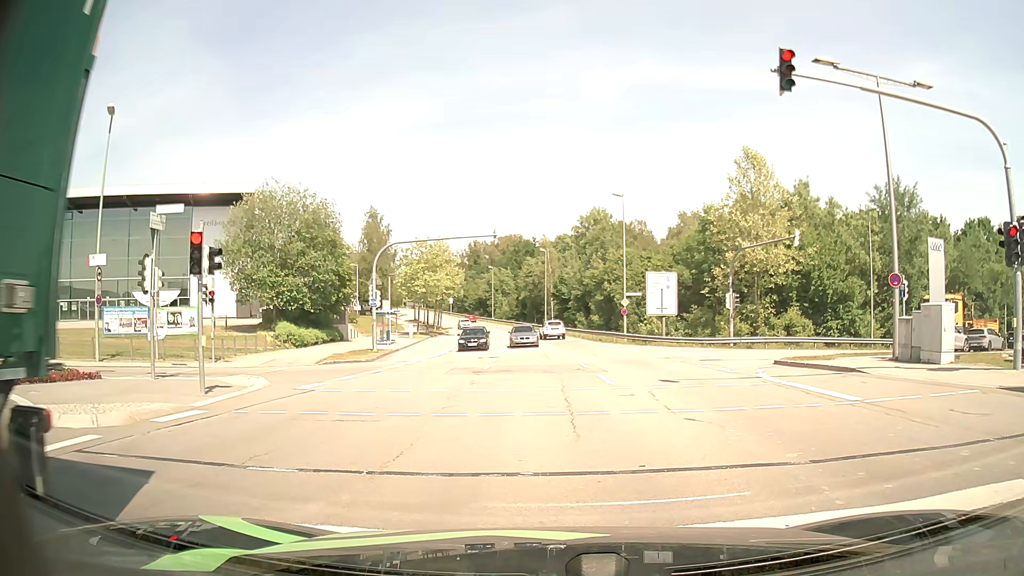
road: secondary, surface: asphalt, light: Day
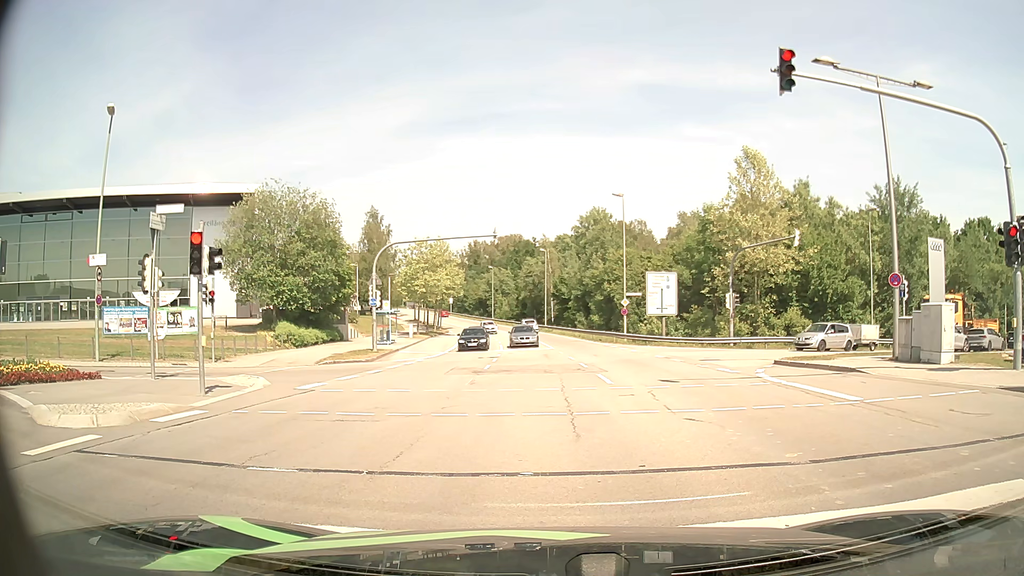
(0.0, 0.0) m; 0°
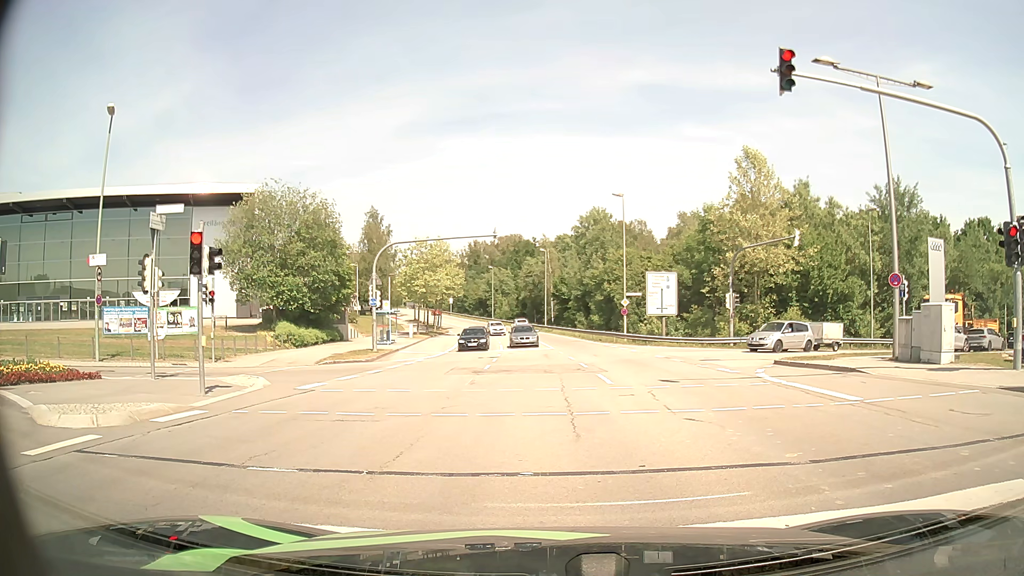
(0.0, 0.0) m; 0°
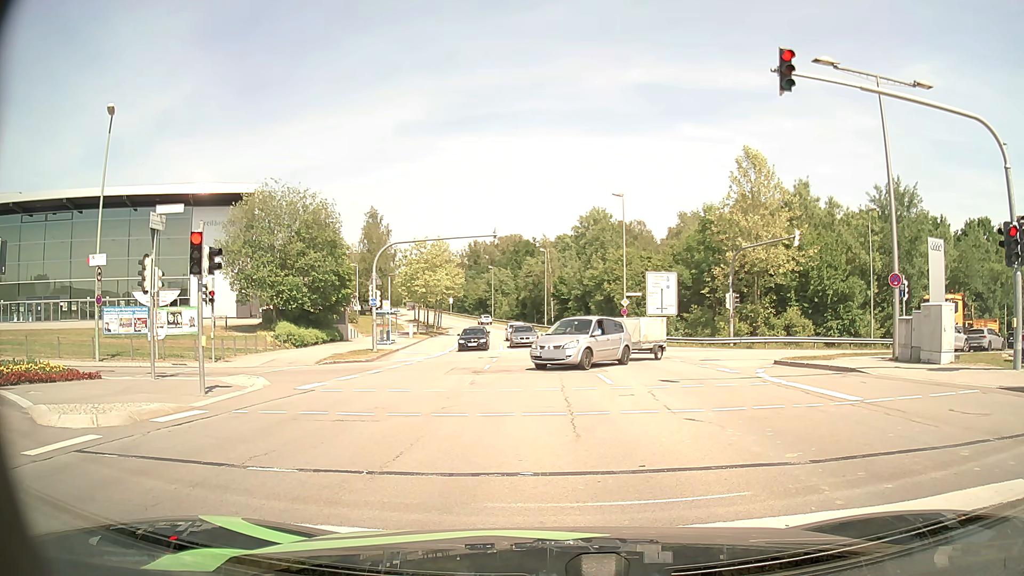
(0.0, 0.0) m; 0°
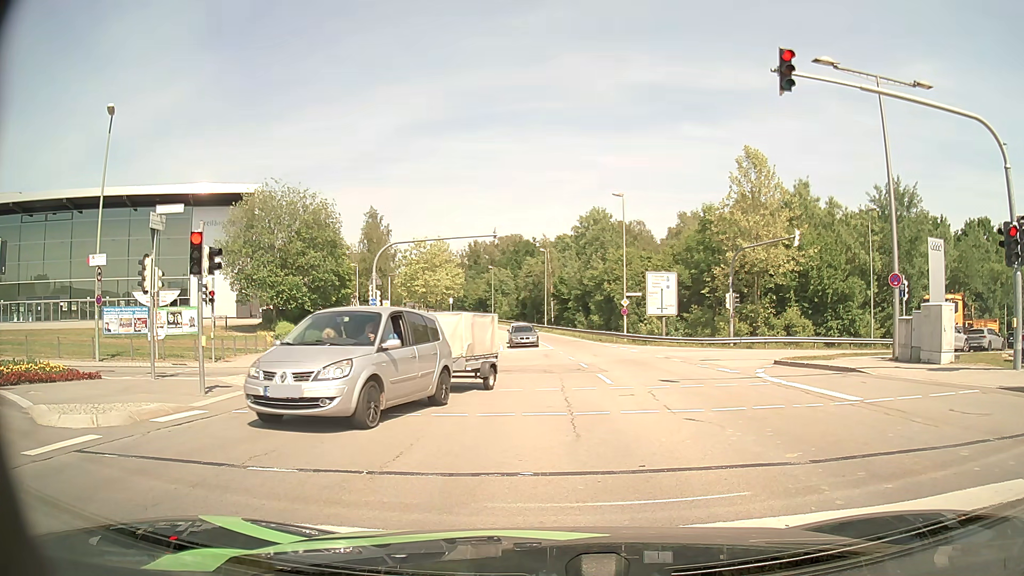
(0.0, 0.0) m; 0°
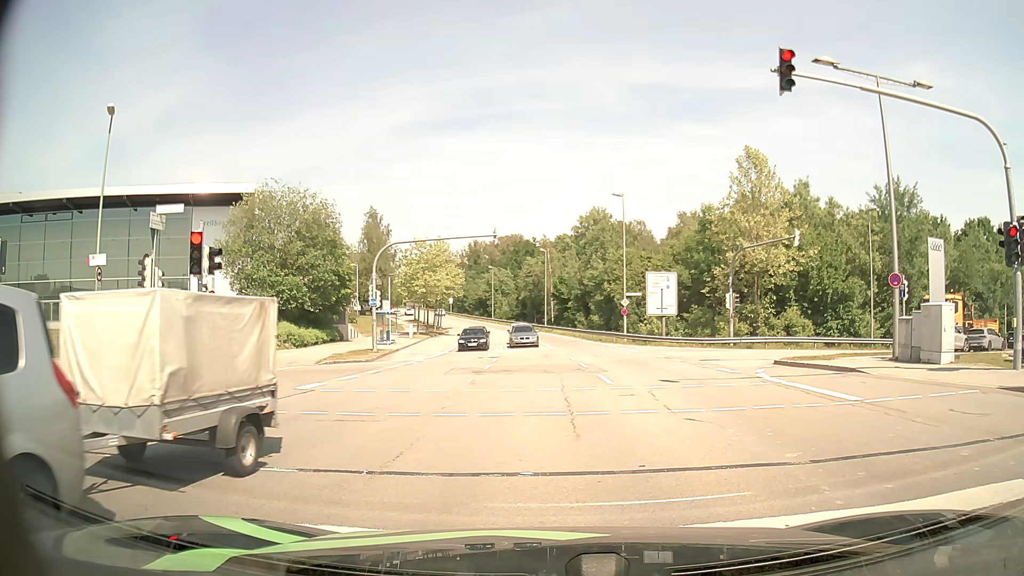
(0.0, 0.0) m; 0°
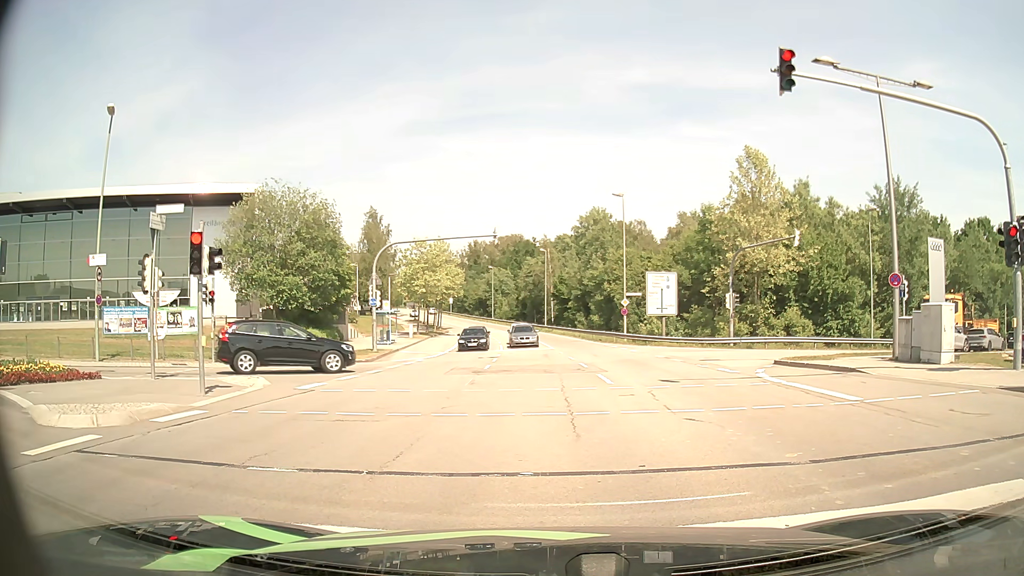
(0.0, 0.0) m; 0°
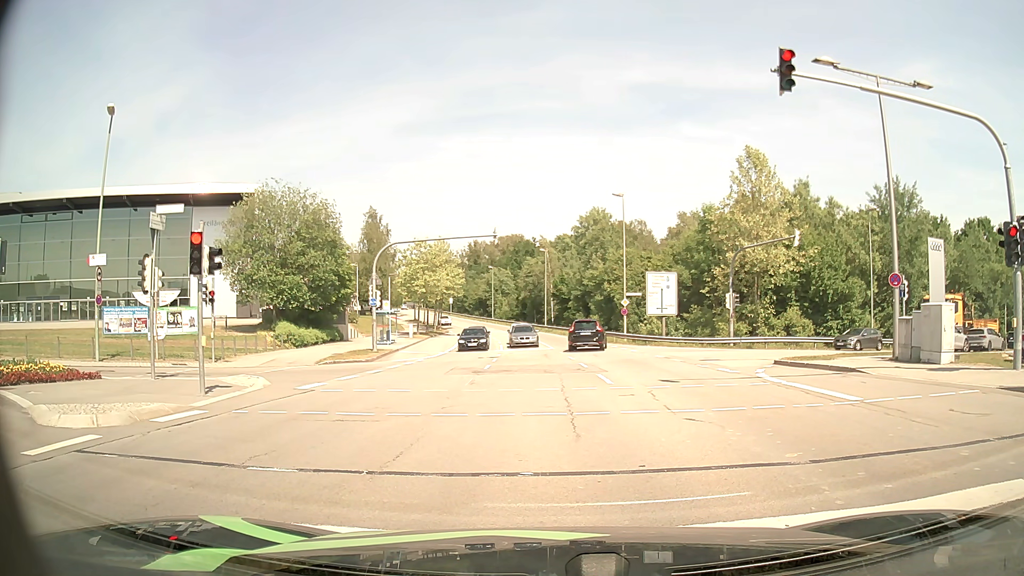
(0.0, 0.0) m; 0°
(0, +10) (-1, +20) (-9, +24) (-18, +20) (-27, +15) (-35, +10) (-44, +5) (-53, 0) (-61, -5) (-70, -10) m
